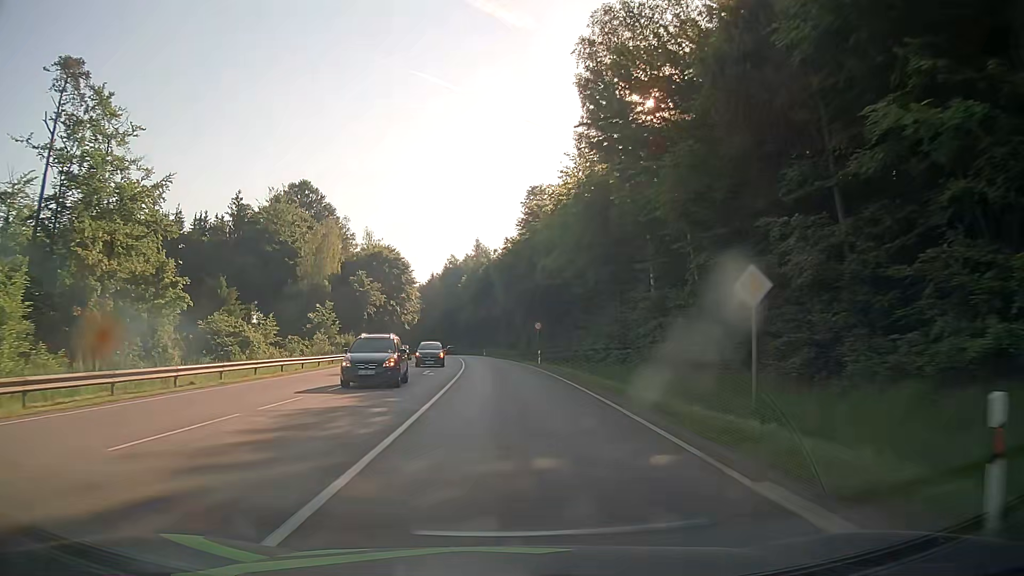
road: secondary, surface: asphalt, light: Day
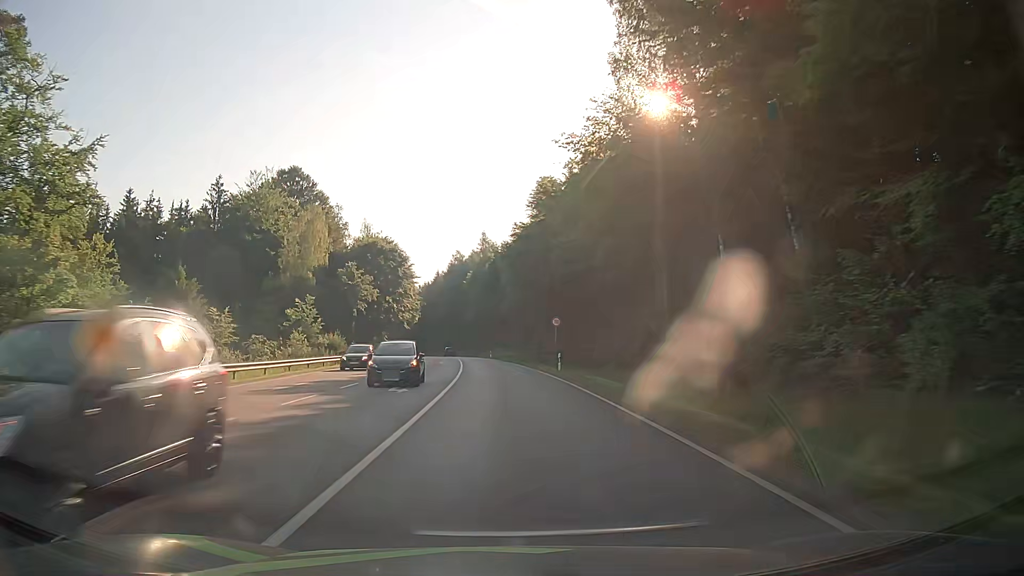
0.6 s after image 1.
(0.0, +10.7) m; -1°
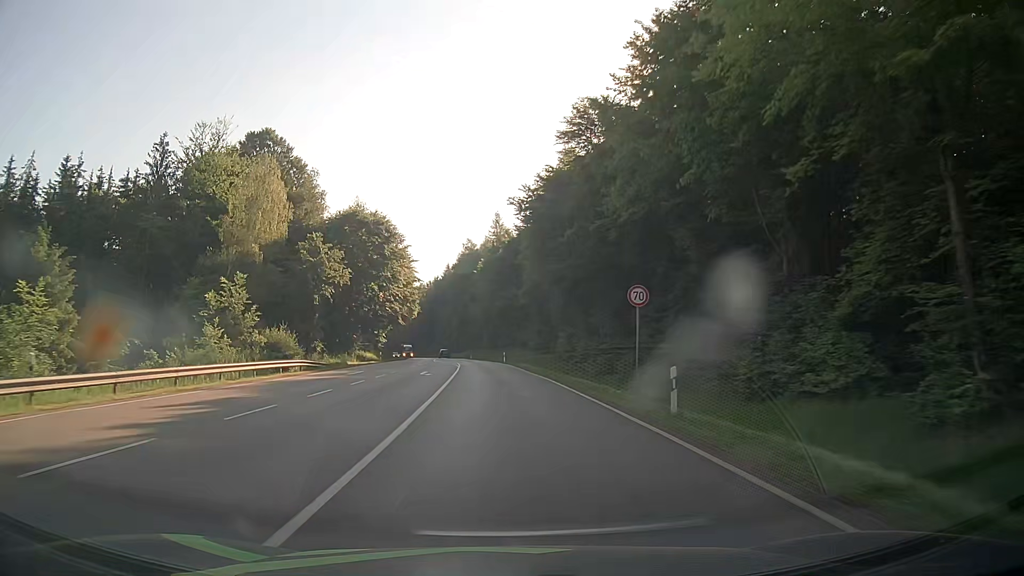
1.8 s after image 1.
(-0.1, +21.4) m; -1°
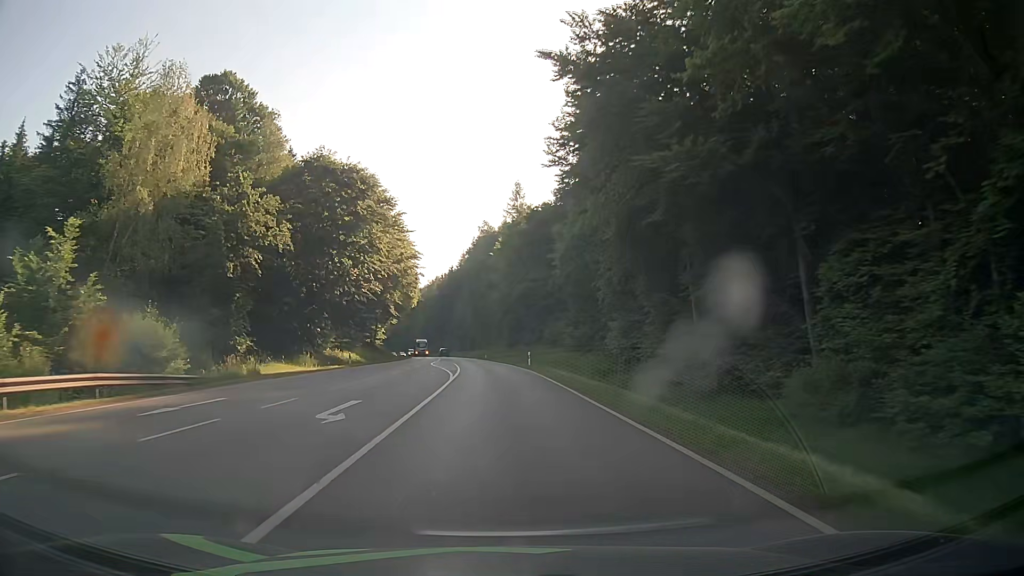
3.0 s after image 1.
(-0.3, +21.5) m; -2°
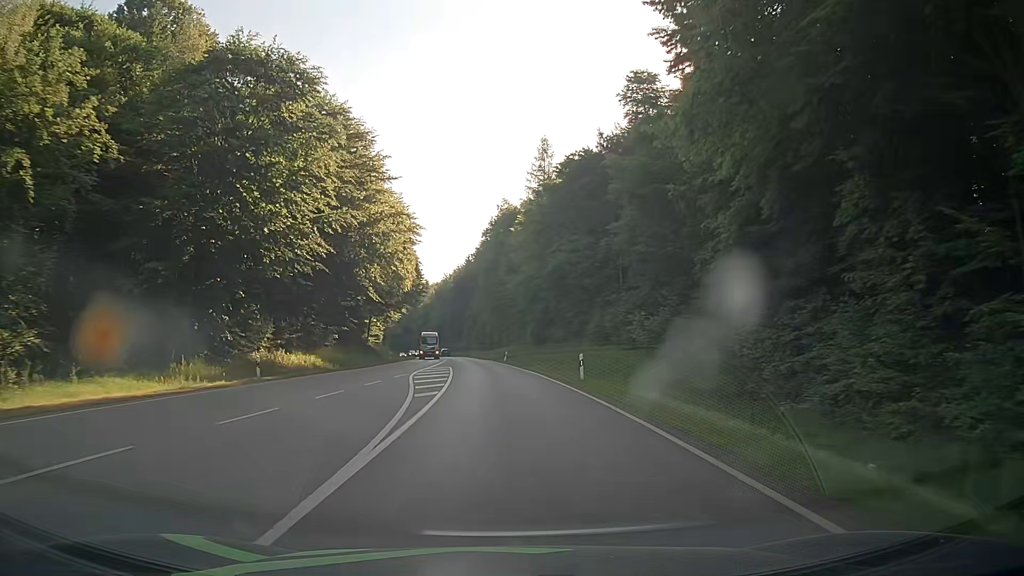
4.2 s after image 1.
(-0.4, +21.6) m; -2°
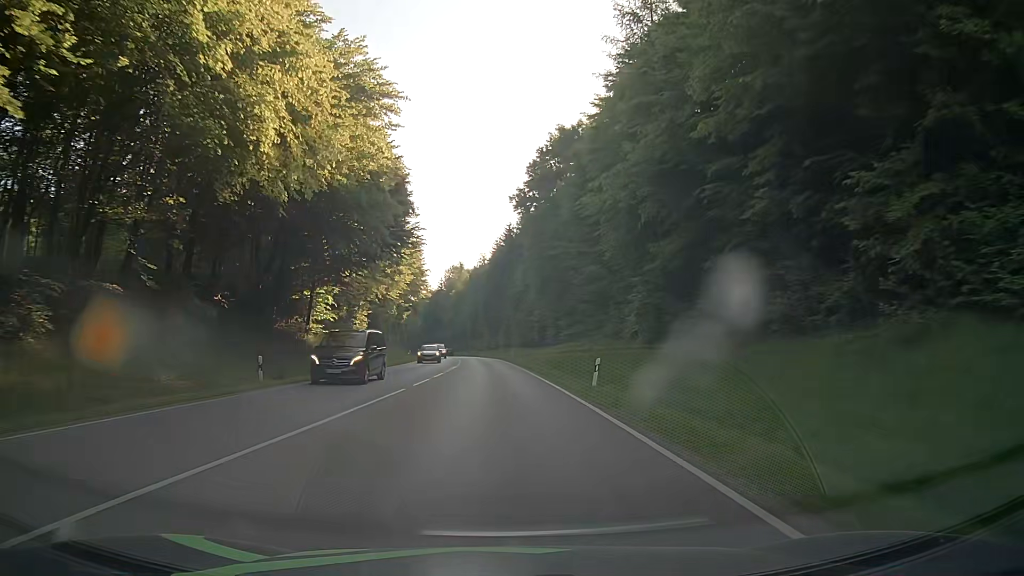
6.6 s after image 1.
(-1.3, +43.3) m; -4°
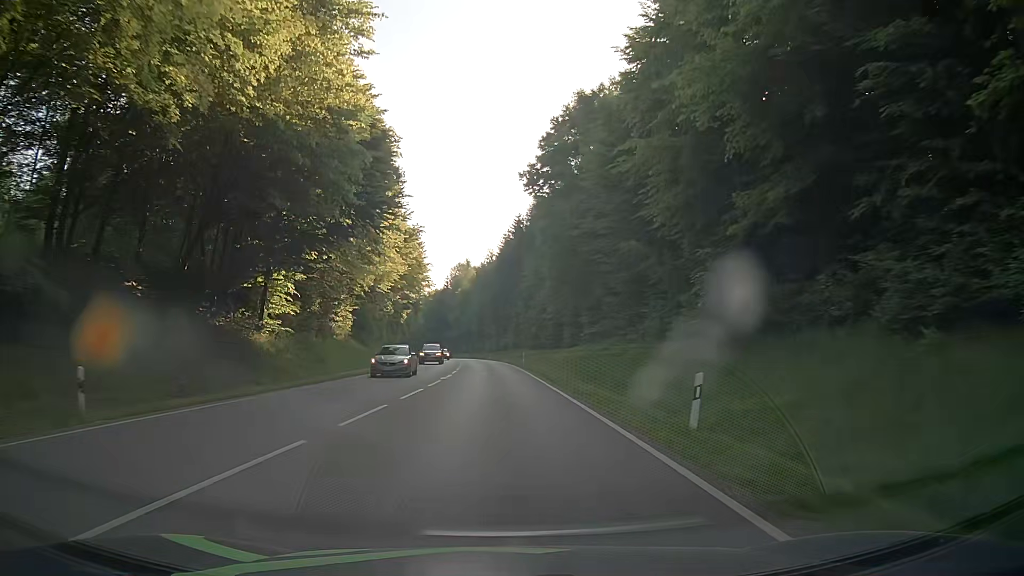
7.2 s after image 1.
(-0.1, +10.8) m; -1°
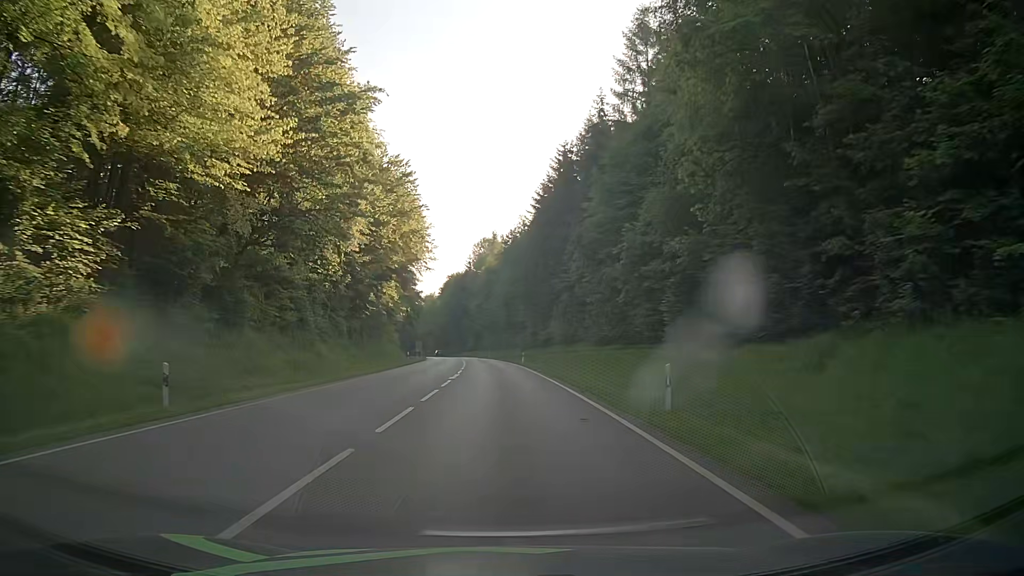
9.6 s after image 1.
(-1.0, +43.3) m; -3°
(0, +10) (0, +20) (-1, +30) (-1, +40) (-1, +50) (-2, +60) (-3, +70) (-4, +80) (-5, +90) (-6, +100) m
